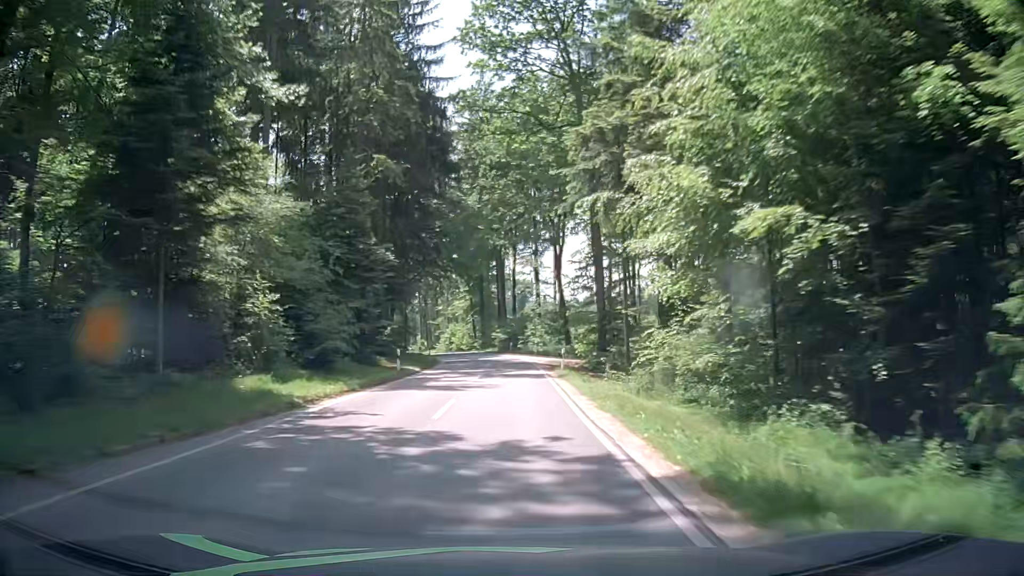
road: tertiary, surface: asphalt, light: Day
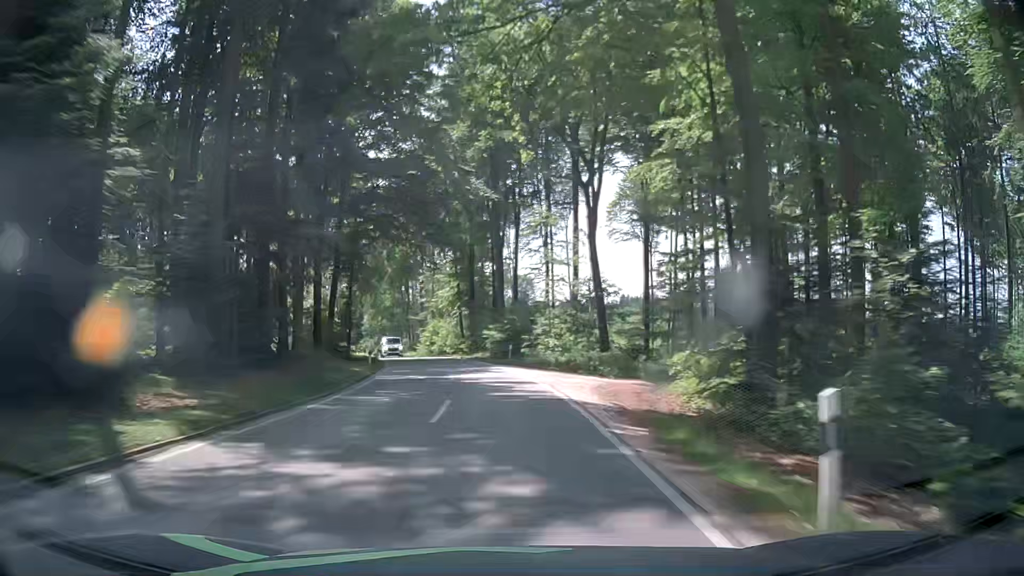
(+0.3, +25.2) m; +1°
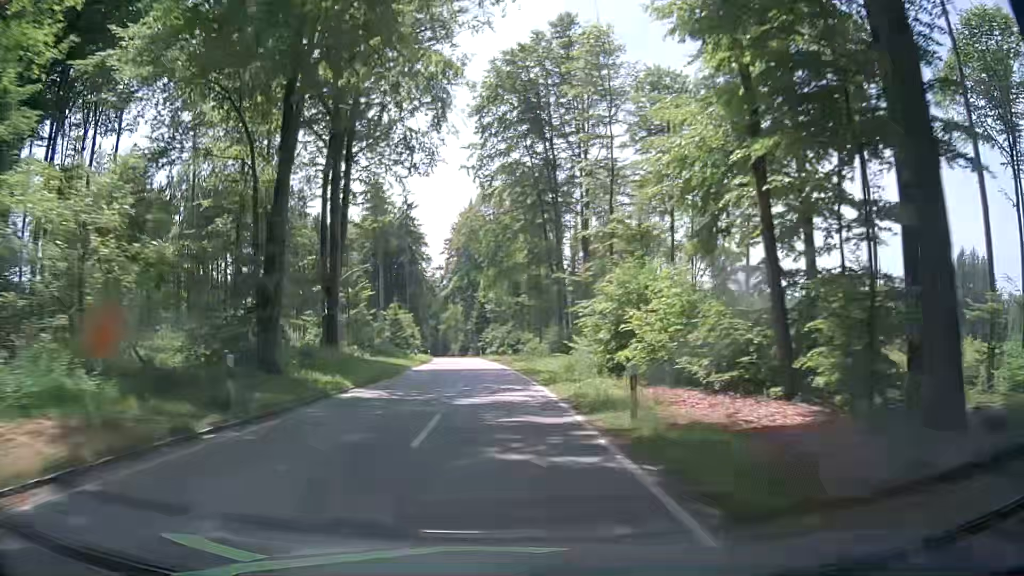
(-7.1, +61.9) m; -14°
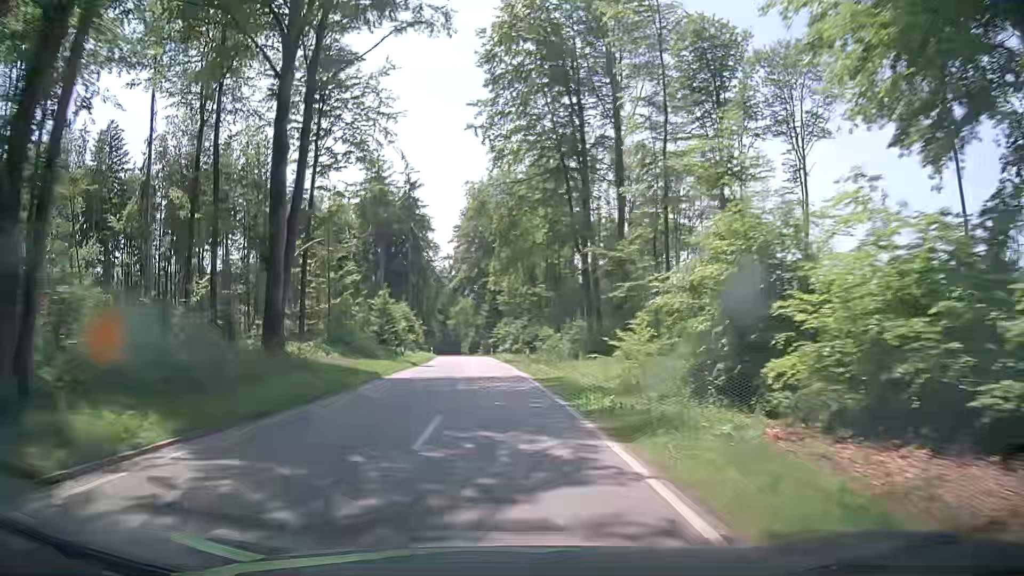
(-0.1, +12.6) m; 0°
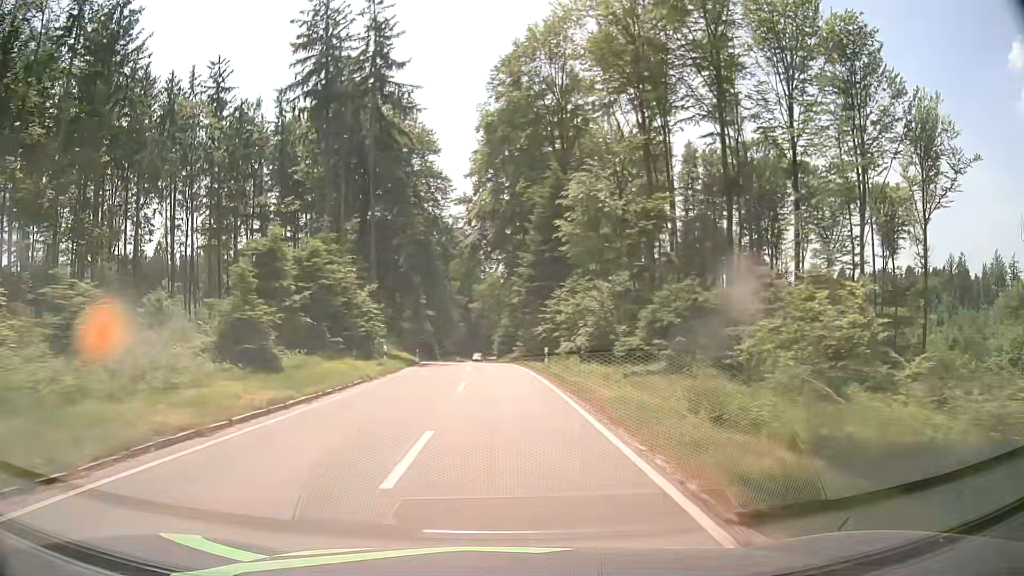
(-2.5, +50.2) m; -5°
(0, +10) (0, +20) (-1, +30) (-1, +40) (-2, +50) (-3, +60) (-3, +70) (-4, +80) (-5, +90) (-5, +100) m
